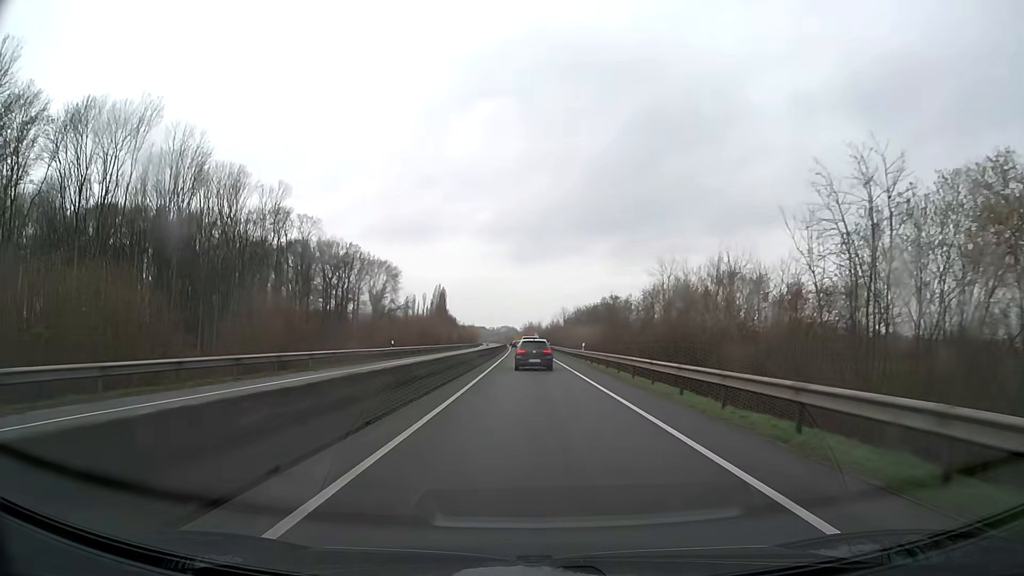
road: trunk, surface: asphalt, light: Day
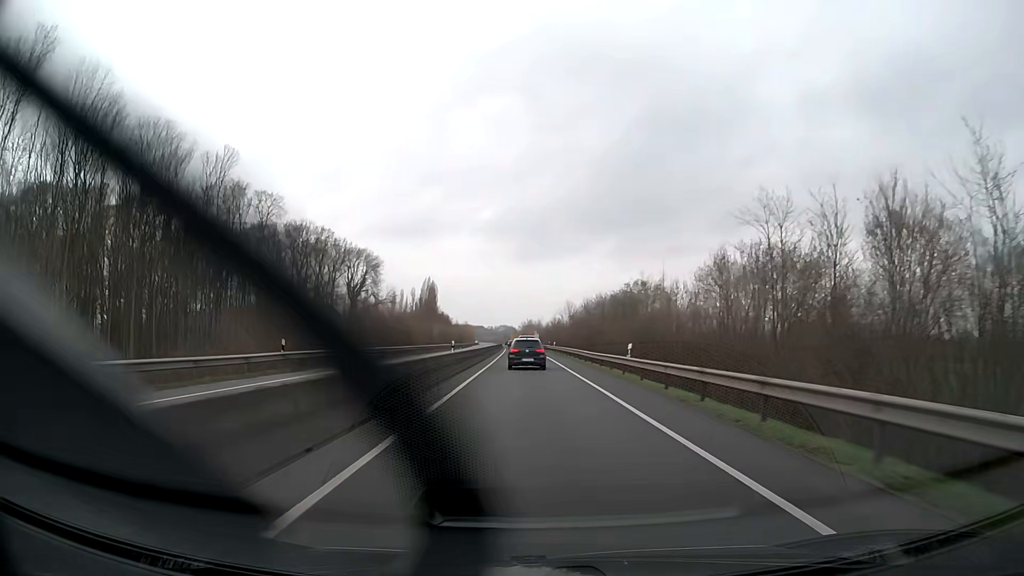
(0.0, +22.8) m; 0°
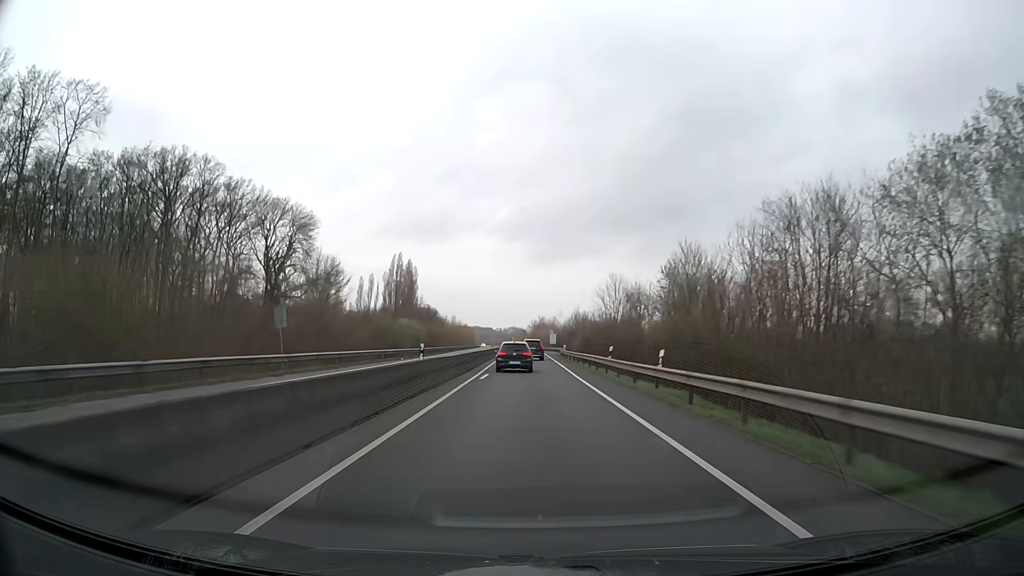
(-0.5, +60.4) m; -1°
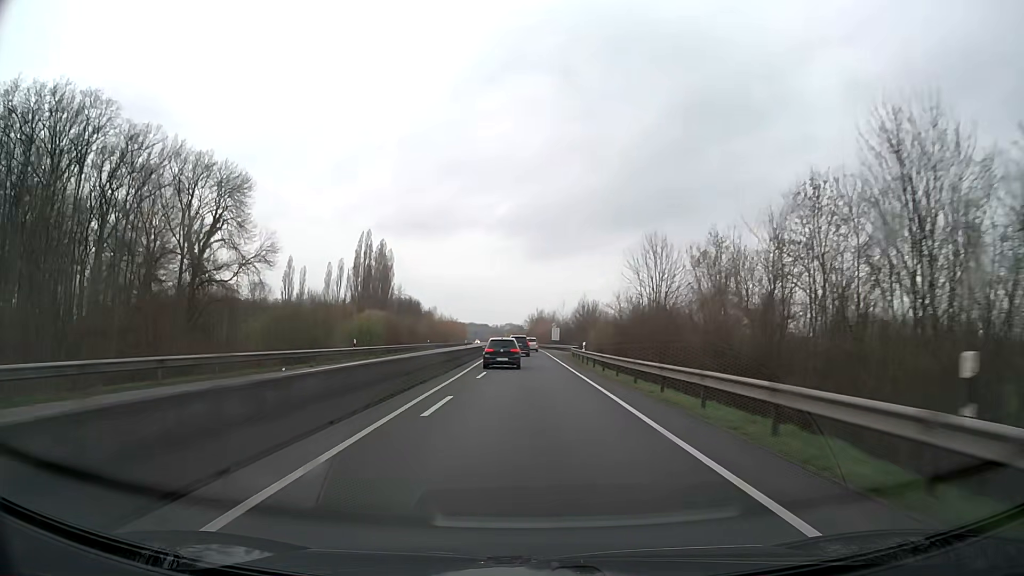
(+0.1, +26.5) m; 0°
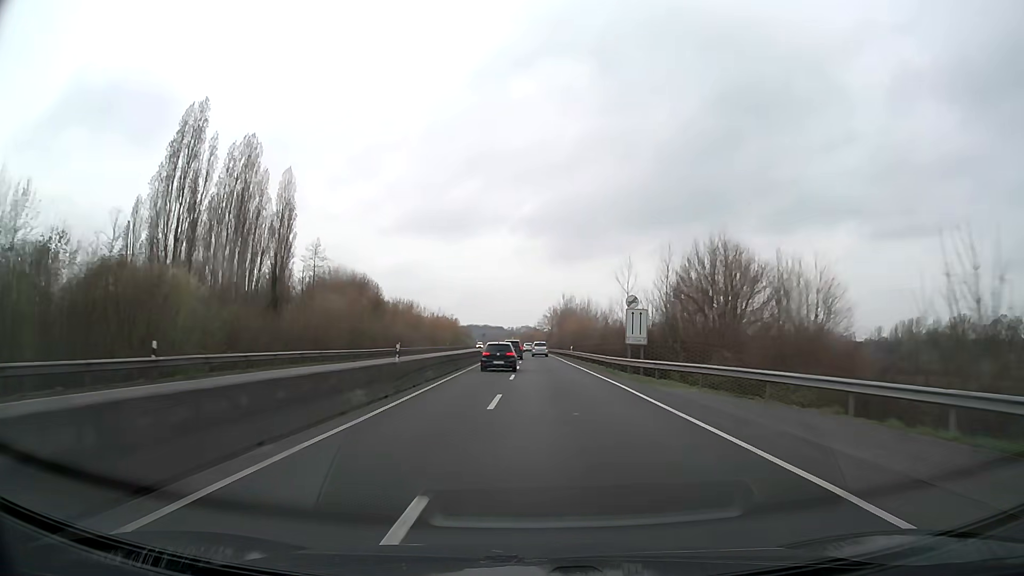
(-0.7, +70.8) m; -1°
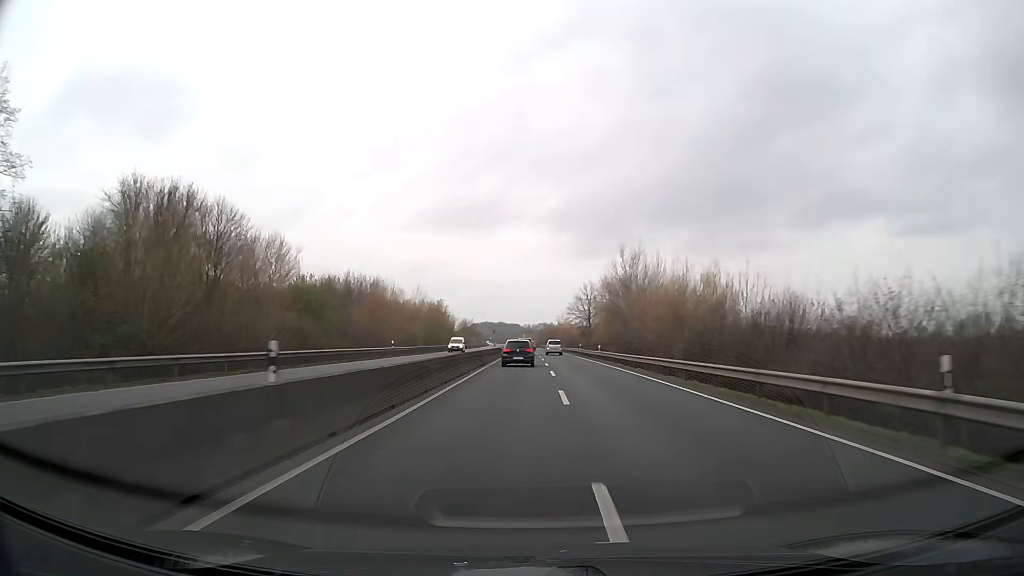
(-1.0, +59.8) m; -1°
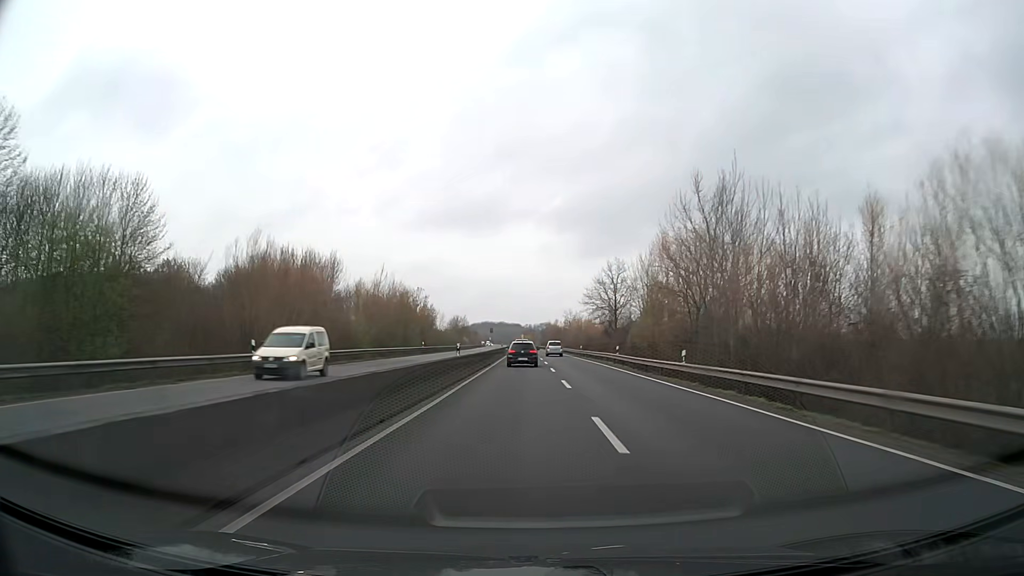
(0.0, +30.2) m; 0°
(0, +10) (0, +20) (0, +30) (0, +40) (0, +50) (0, +60) (0, +70) (-1, +80) (-1, +90) (-1, +100) m
